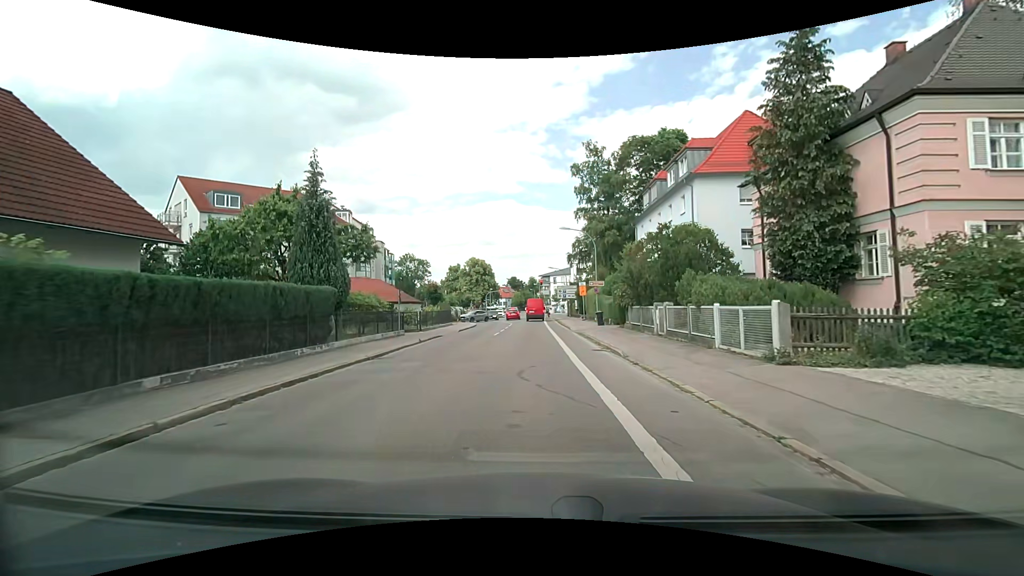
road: tertiary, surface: asphalt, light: Day
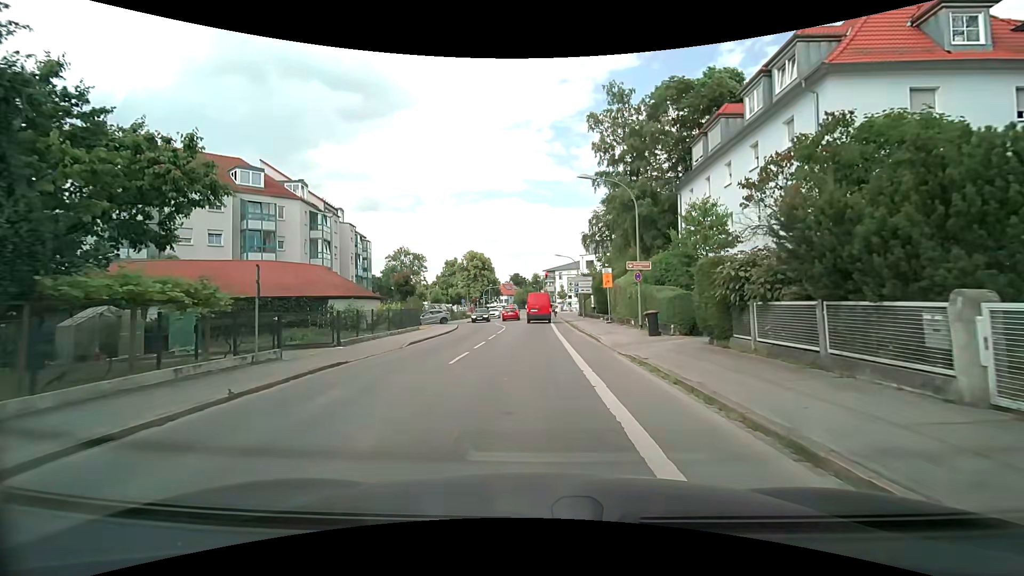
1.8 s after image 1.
(0.0, +14.1) m; -1°
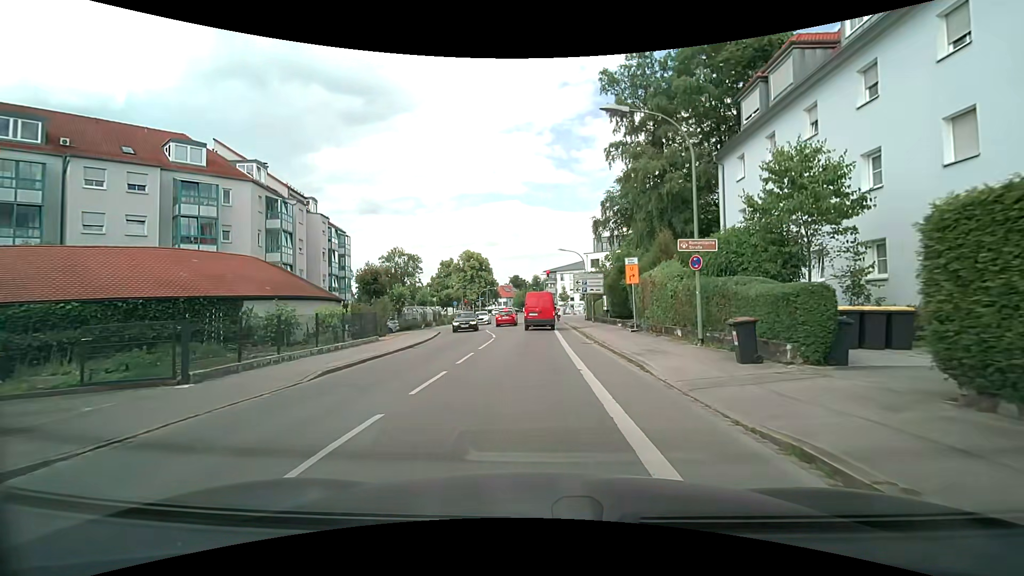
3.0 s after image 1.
(0.0, +8.3) m; 0°
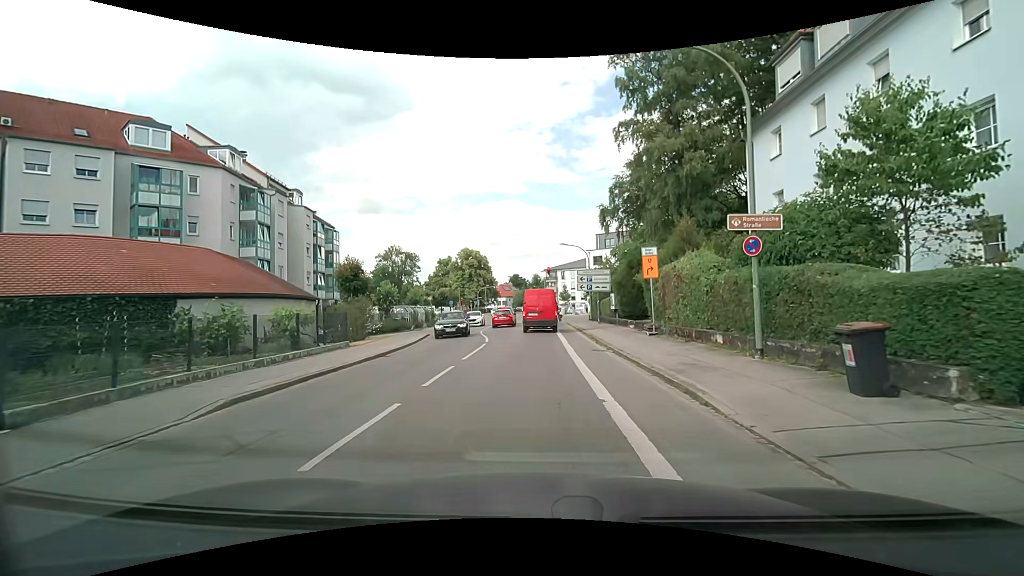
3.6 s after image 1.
(0.0, +3.7) m; +1°
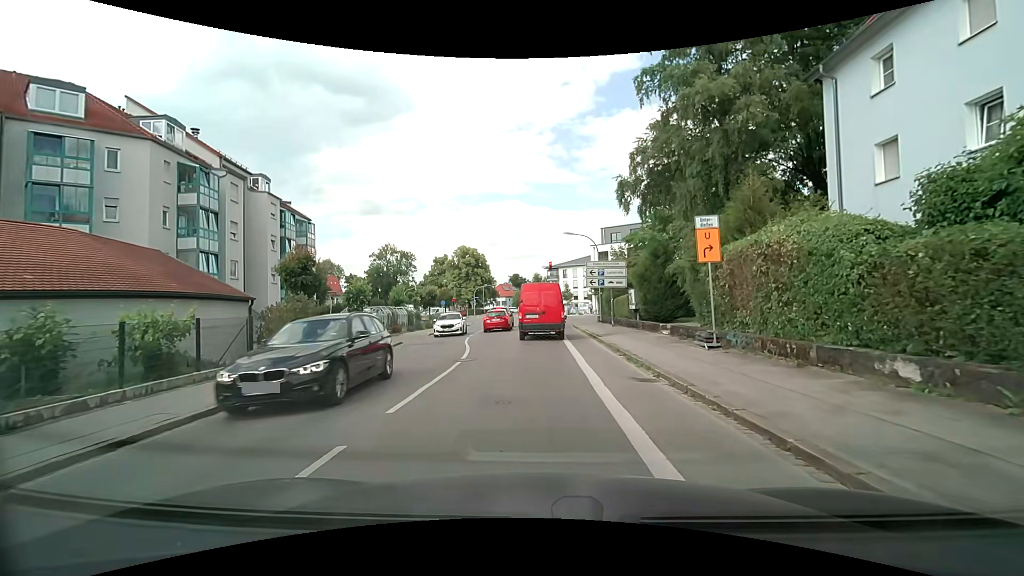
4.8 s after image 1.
(0.0, +6.7) m; 0°
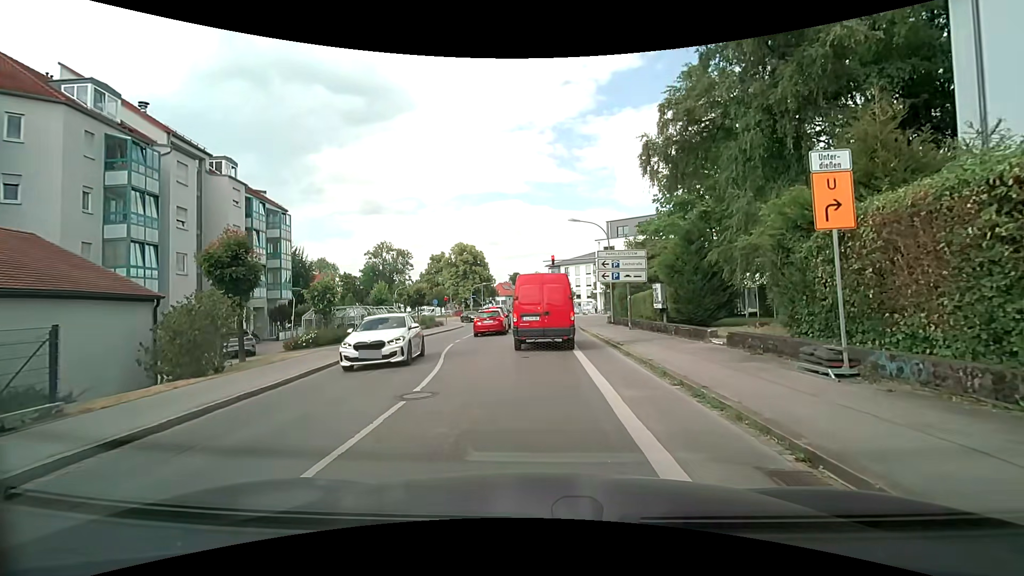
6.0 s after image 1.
(-0.1, +5.5) m; -2°
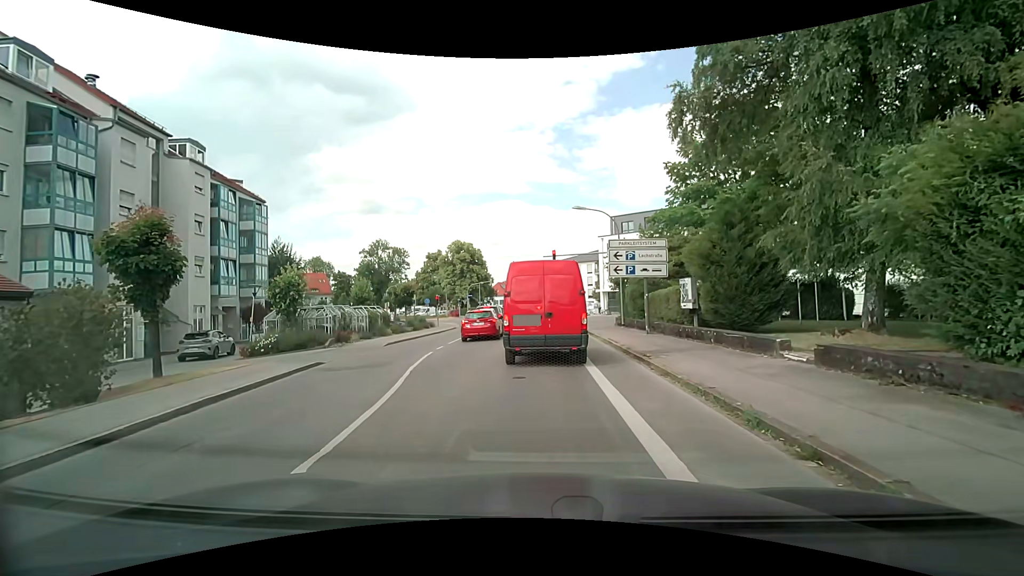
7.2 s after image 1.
(+0.1, +4.1) m; +1°
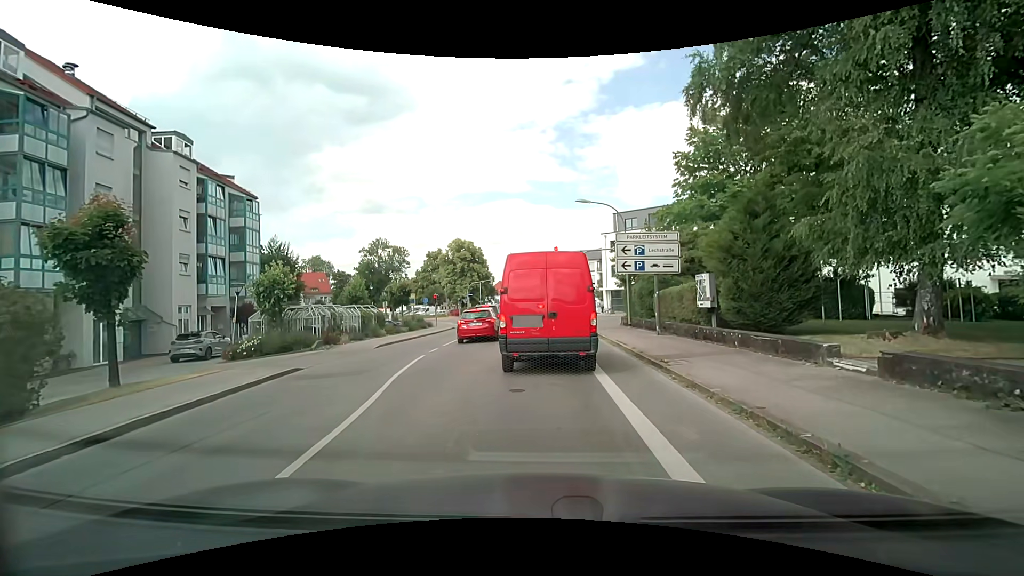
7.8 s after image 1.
(0.0, +1.6) m; 0°
